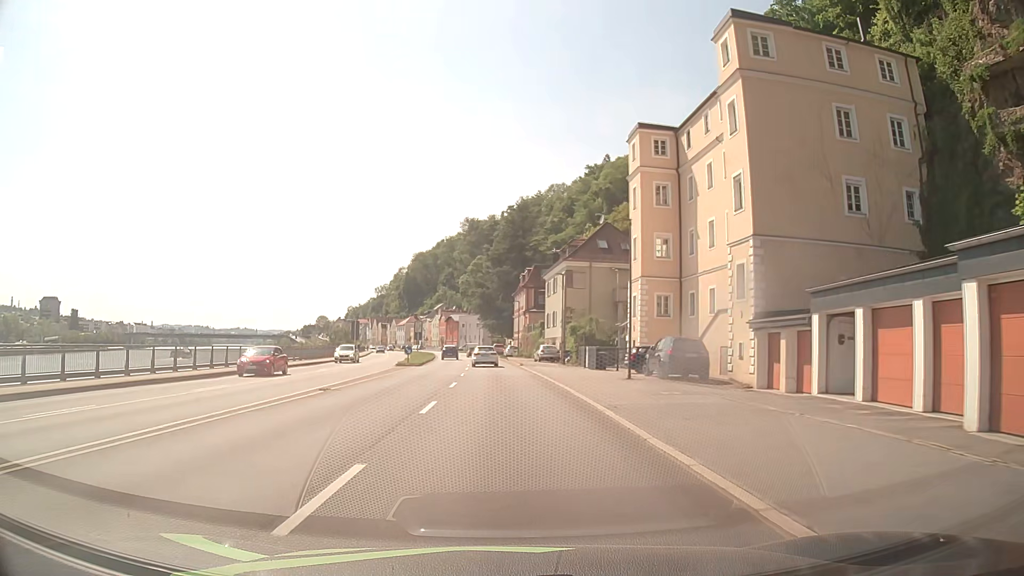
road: primary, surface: asphalt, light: Day
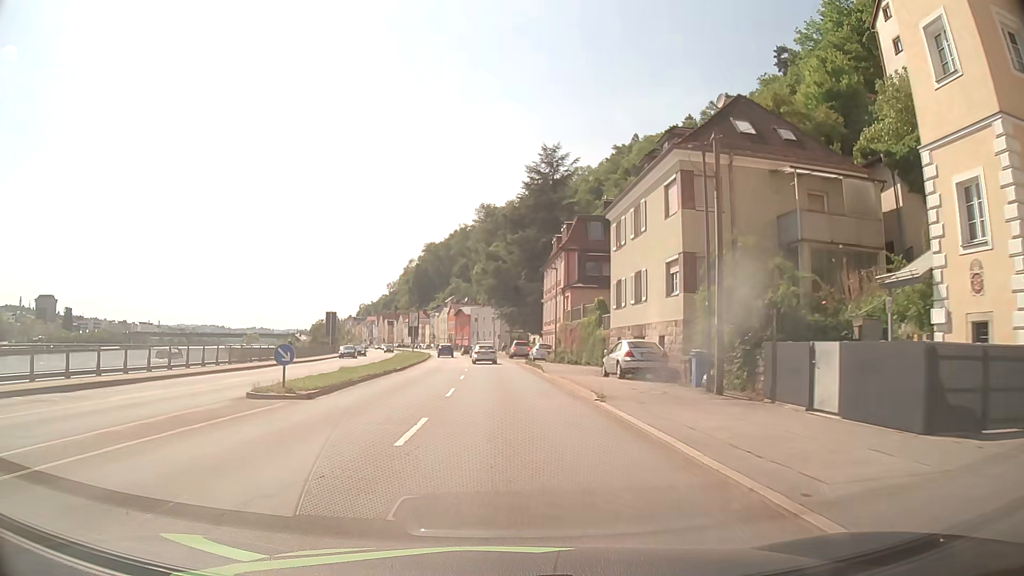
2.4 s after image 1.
(-0.8, +31.3) m; -2°
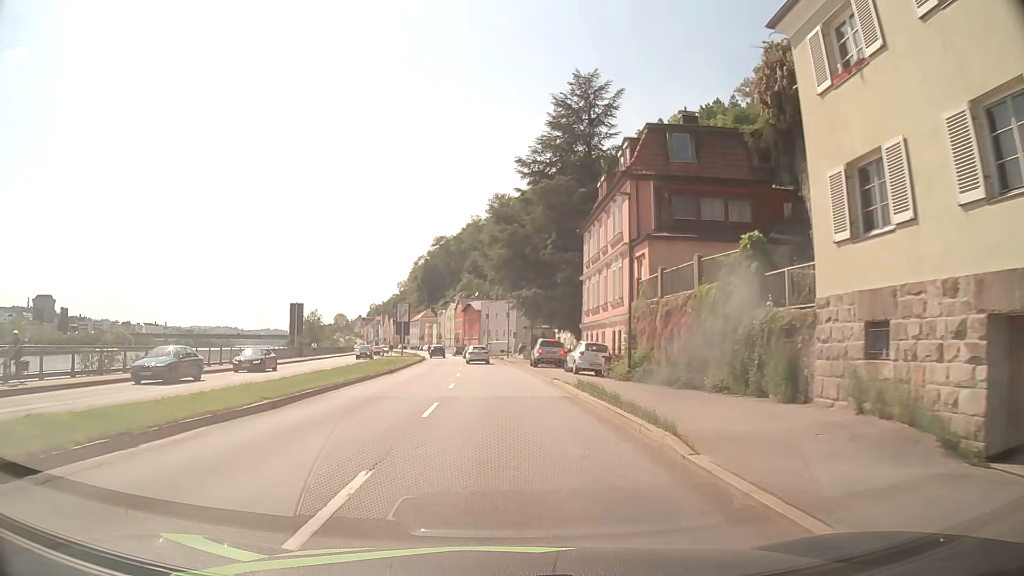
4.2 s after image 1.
(-0.3, +23.2) m; -1°
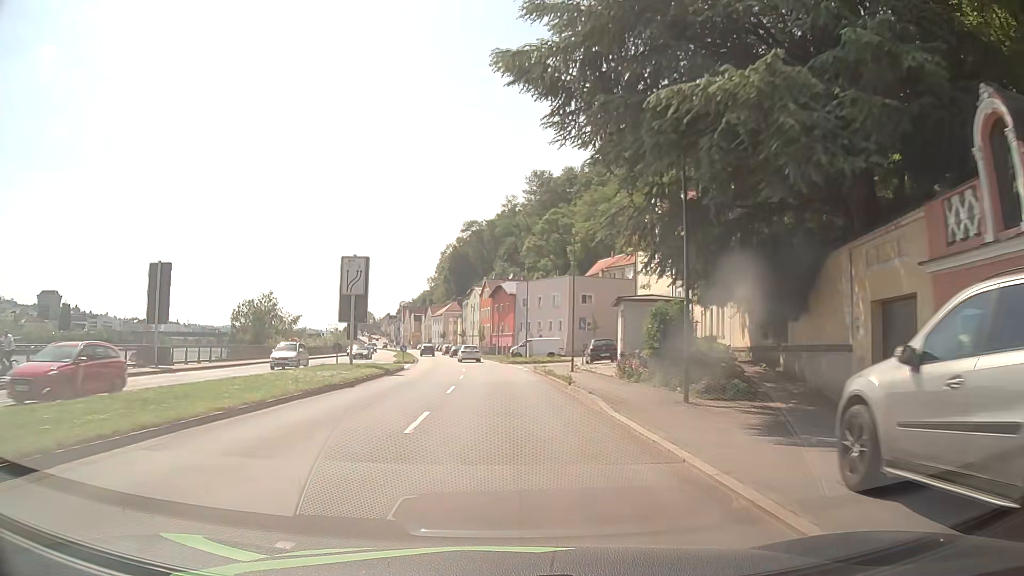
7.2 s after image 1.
(-1.1, +38.7) m; -3°
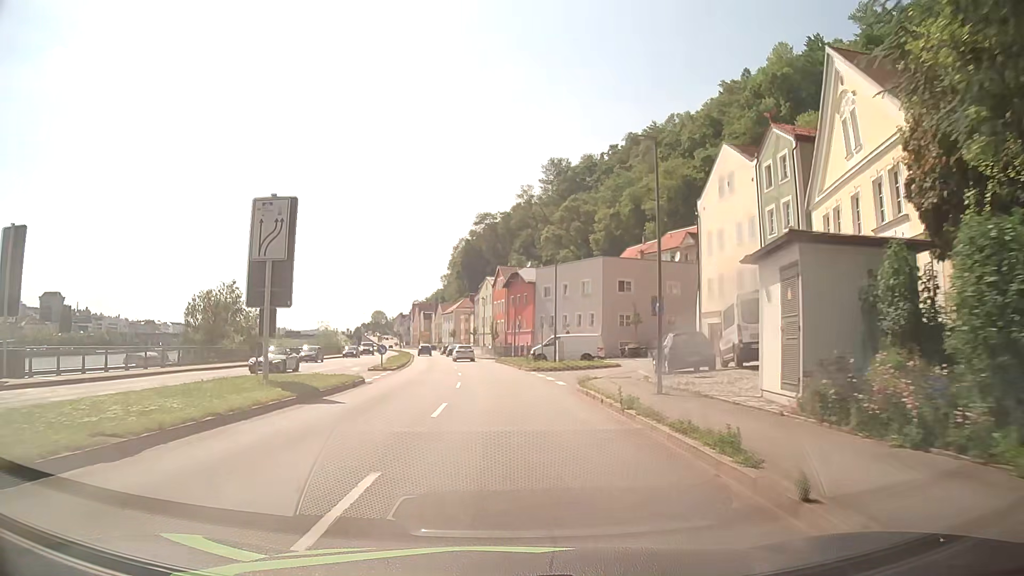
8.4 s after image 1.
(-0.1, +15.4) m; -1°
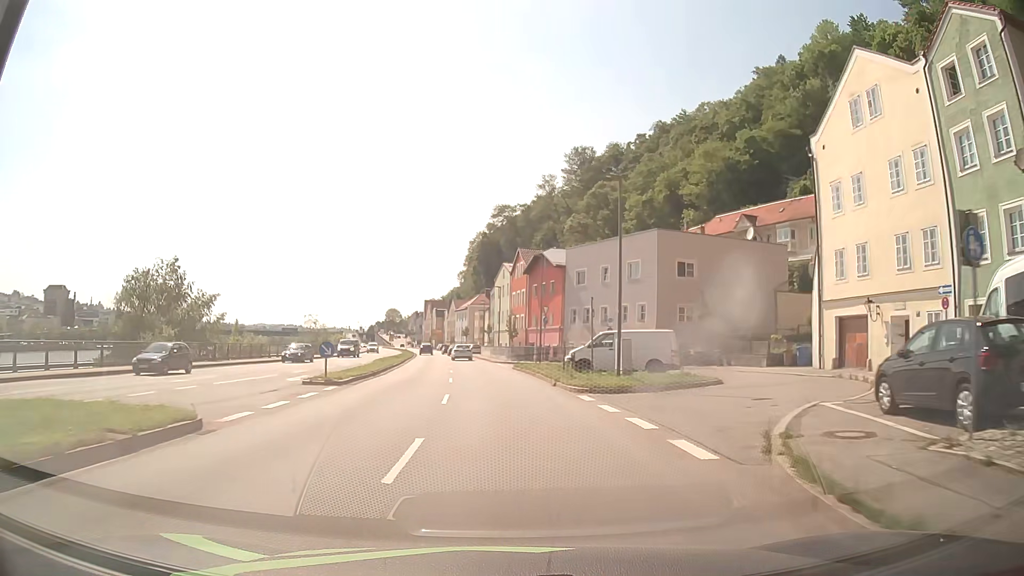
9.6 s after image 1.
(-0.3, +15.4) m; -2°
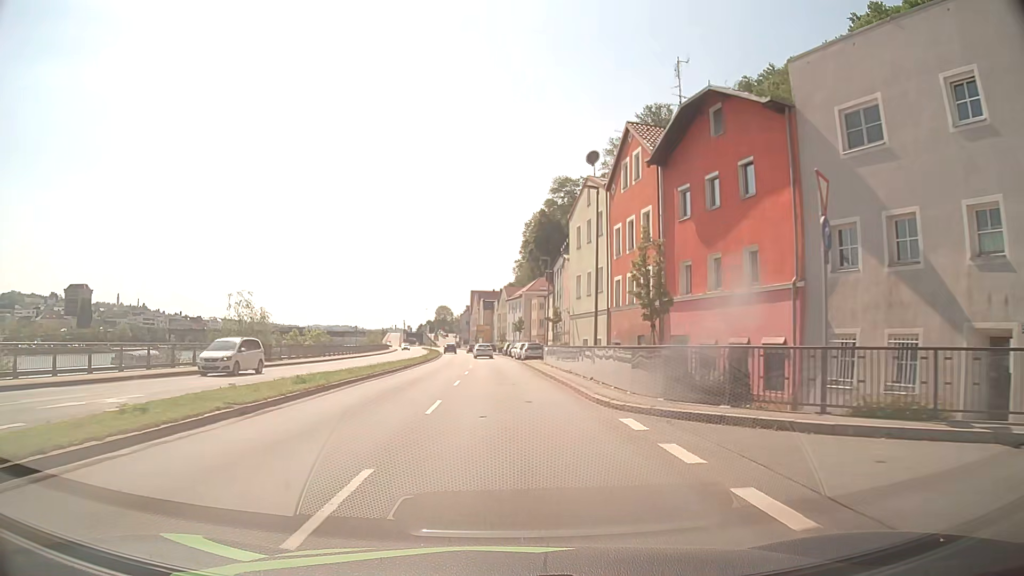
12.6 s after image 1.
(-1.4, +38.4) m; -5°
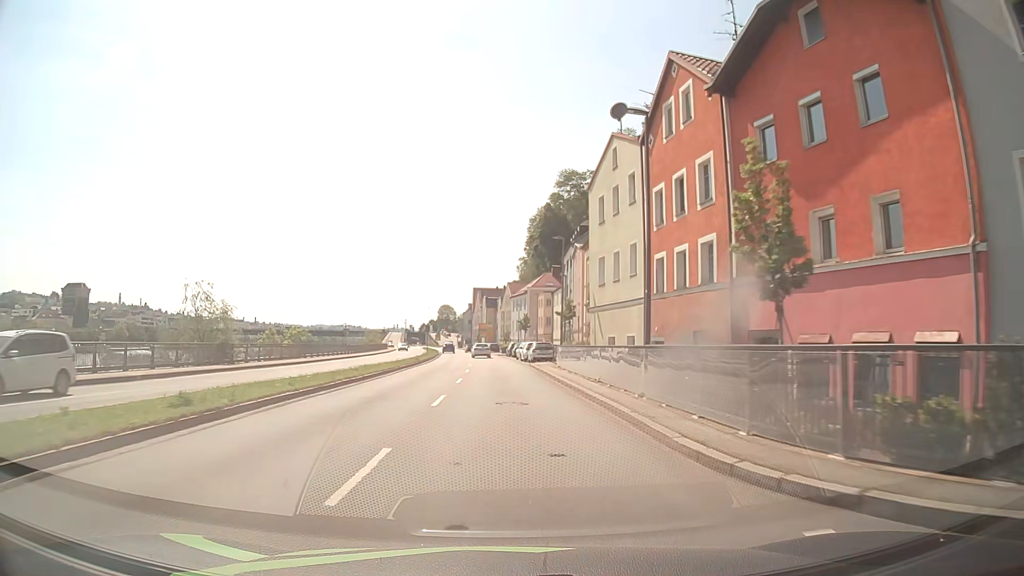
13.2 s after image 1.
(0.0, +7.7) m; 0°
(0, +10) (0, +20) (0, +30) (-1, +40) (-1, +50) (-2, +60) (-3, +70) (-4, +80) (-6, +90) (-7, +100) m
